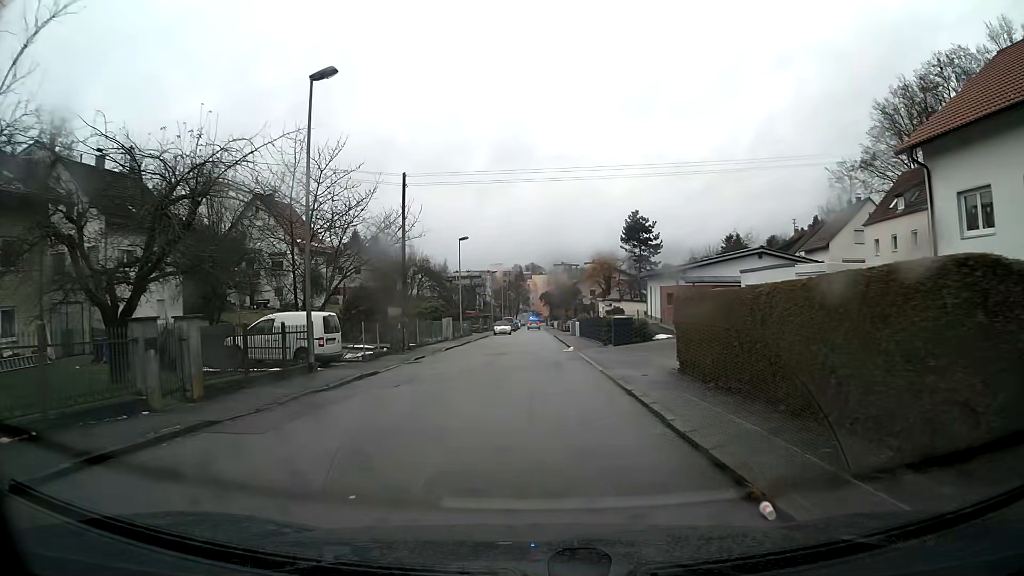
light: Day
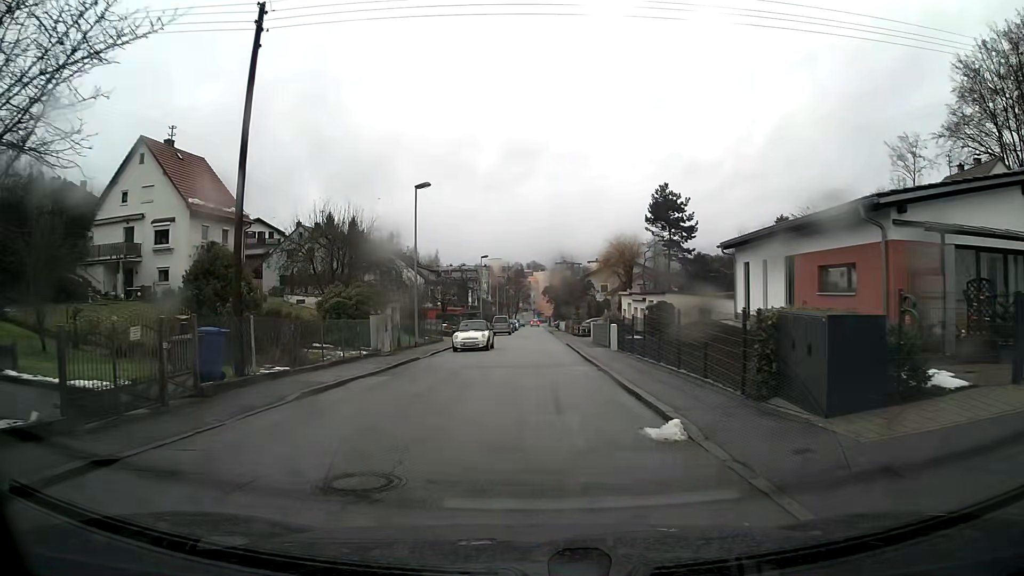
(-0.1, +21.2) m; 0°
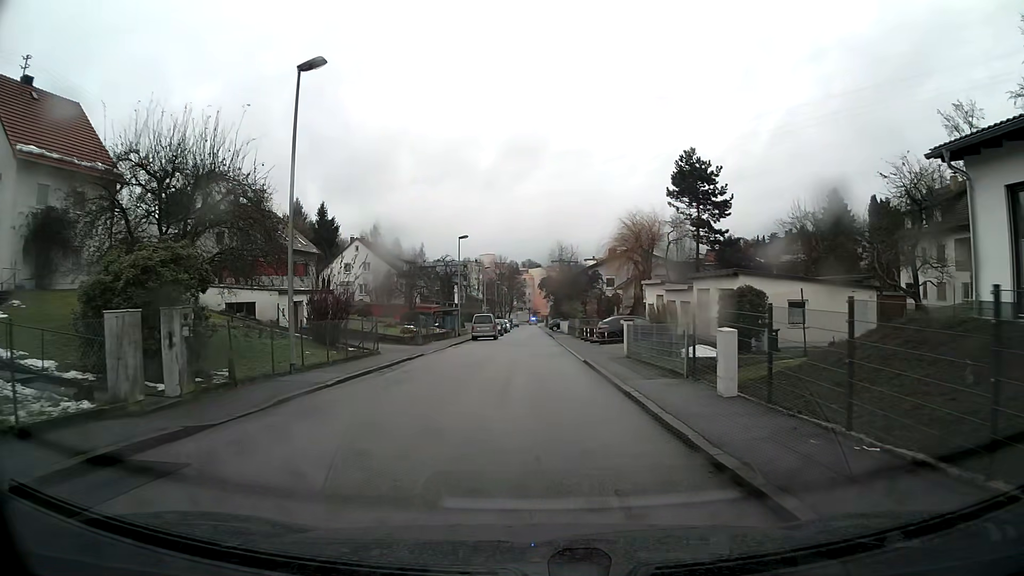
(+0.1, +16.8) m; 0°
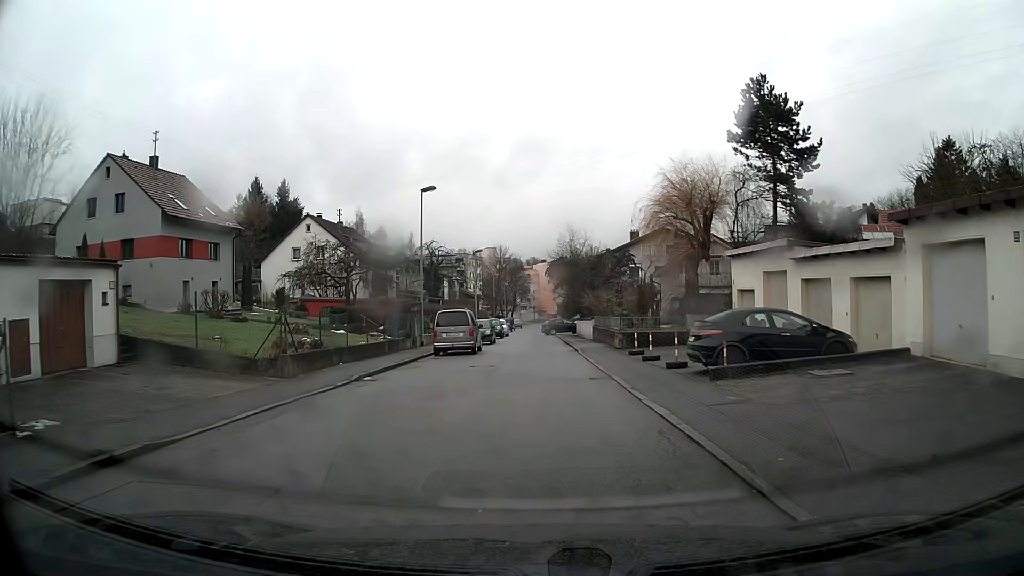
(-0.1, +20.4) m; 0°
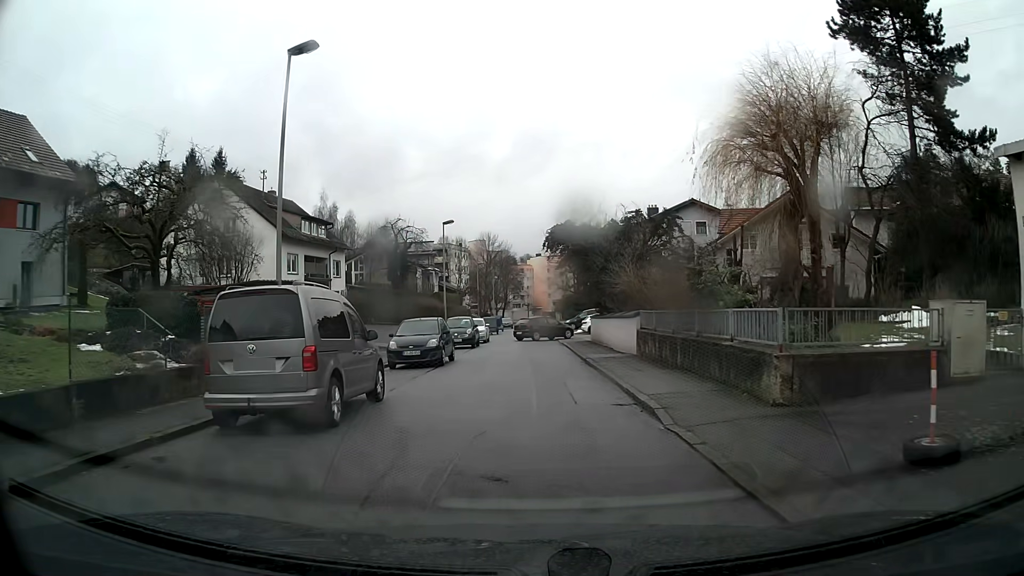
(+0.1, +18.8) m; 0°
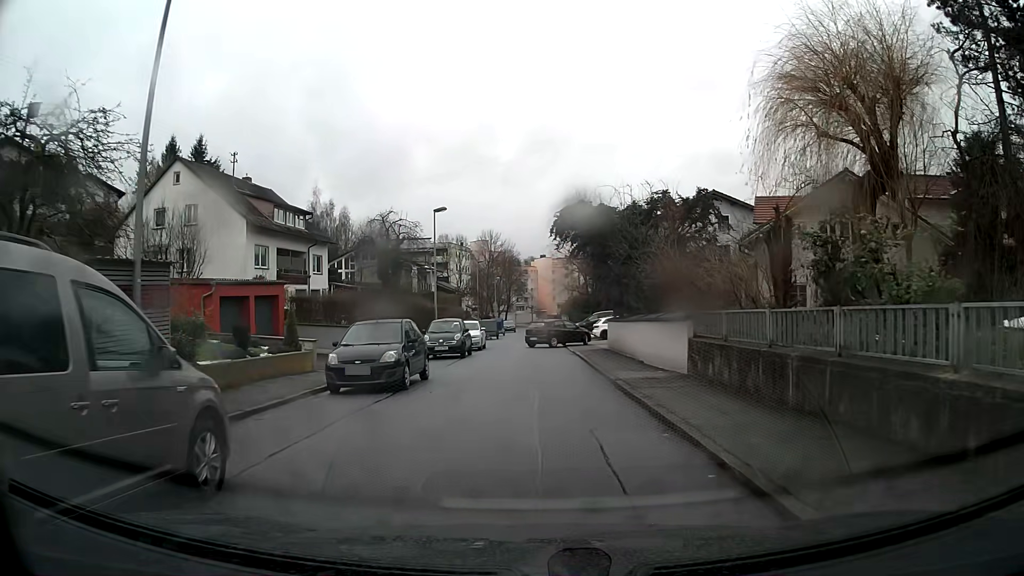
(0.0, +6.3) m; 0°
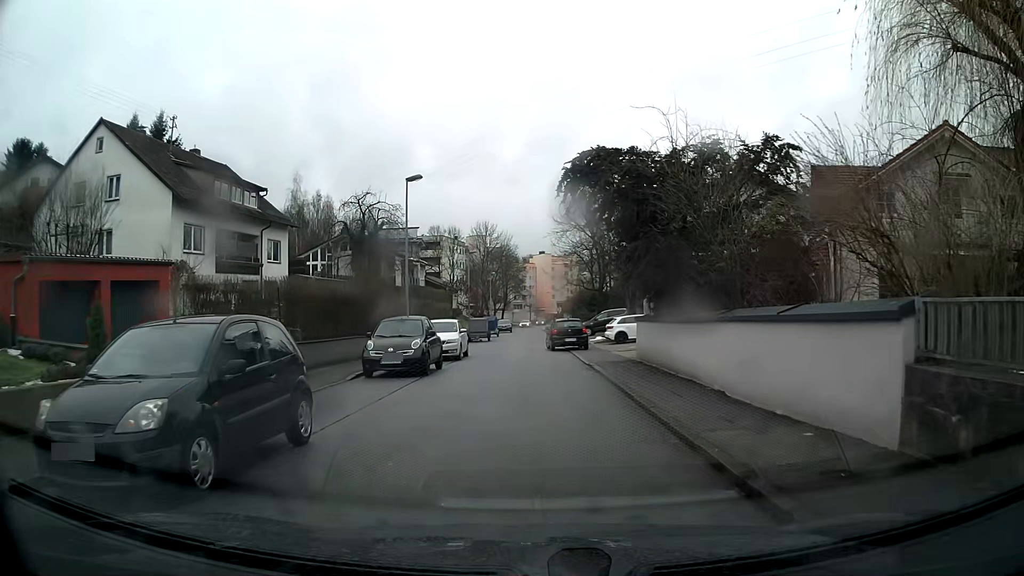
(0.0, +8.8) m; 0°
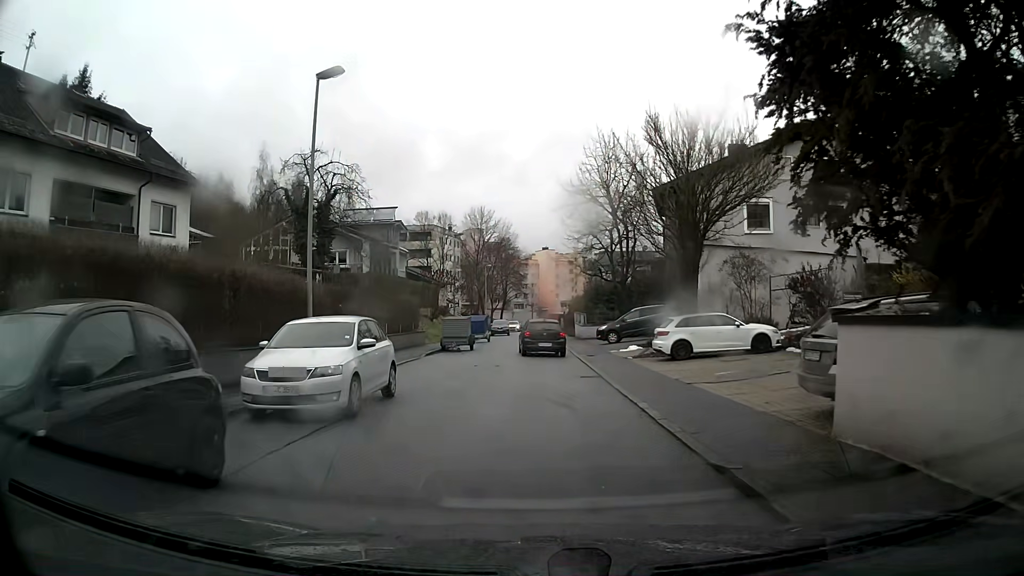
(0.0, +14.5) m; 0°
(0, +10) (0, +20) (0, +30) (0, +40) (0, +50) (0, +60) (0, +70) (0, +80) (0, +90) (0, +100) m
